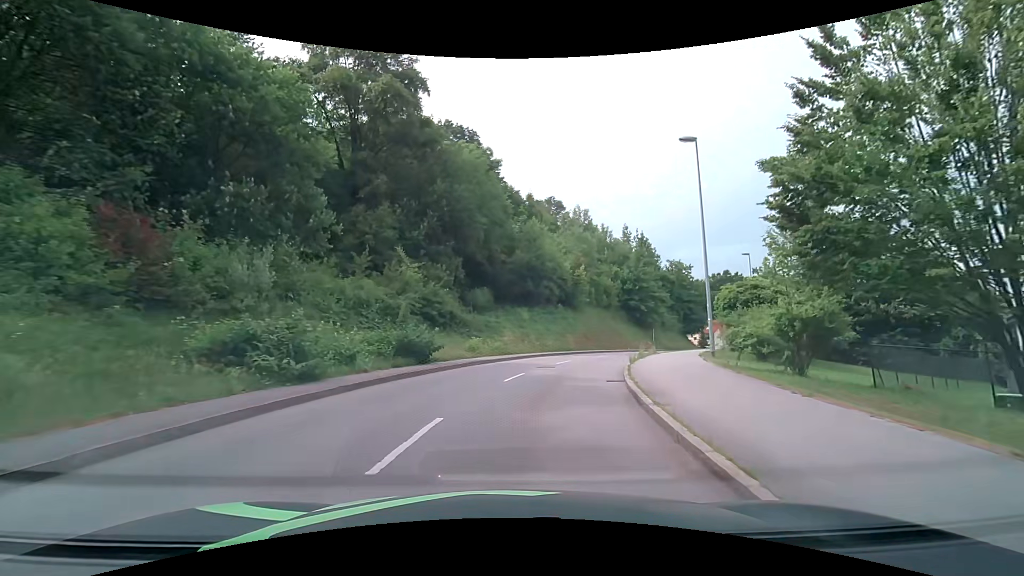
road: tertiary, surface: asphalt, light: Day
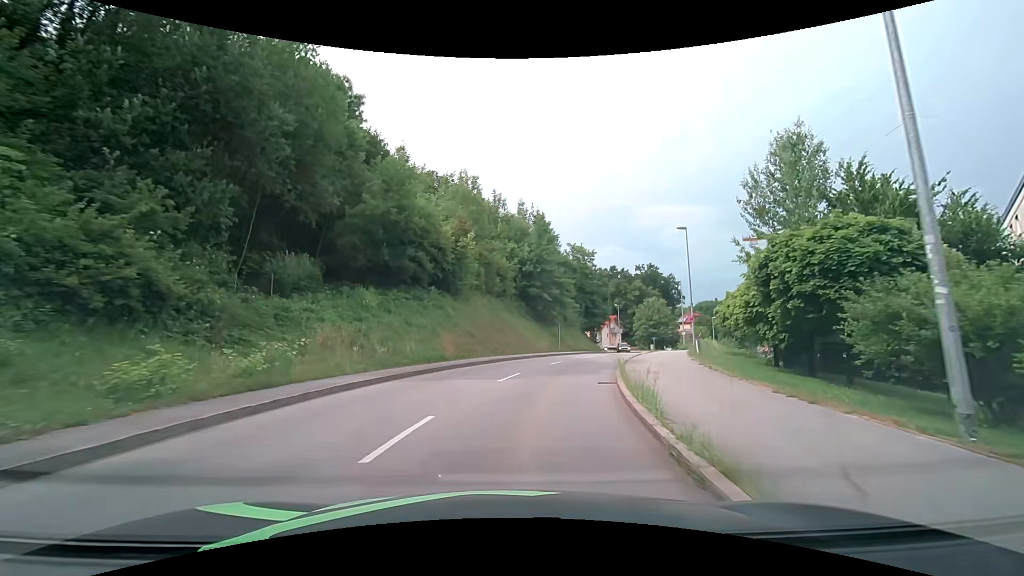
(+2.1, +17.2) m; +14°
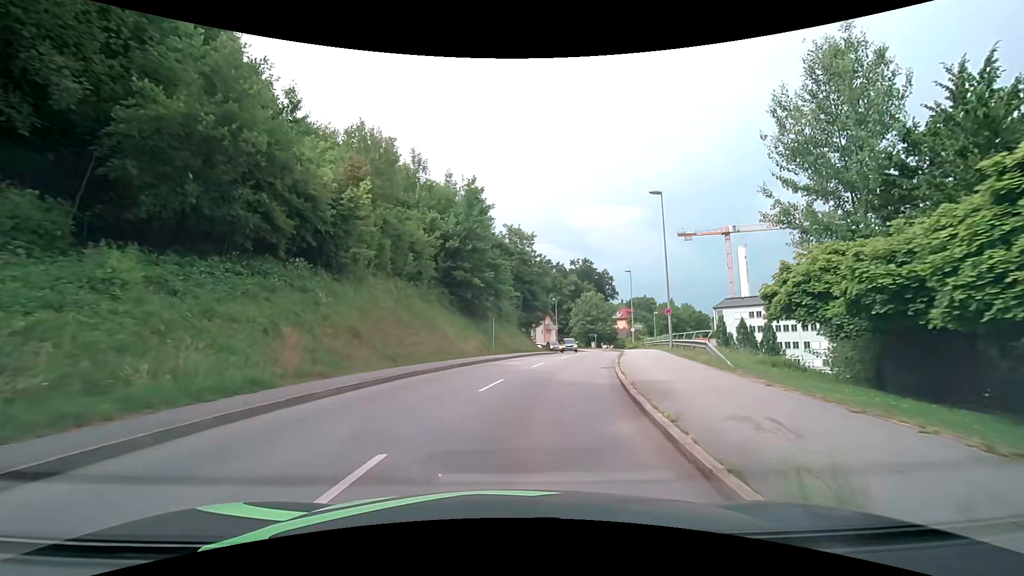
(+0.8, +11.4) m; +8°
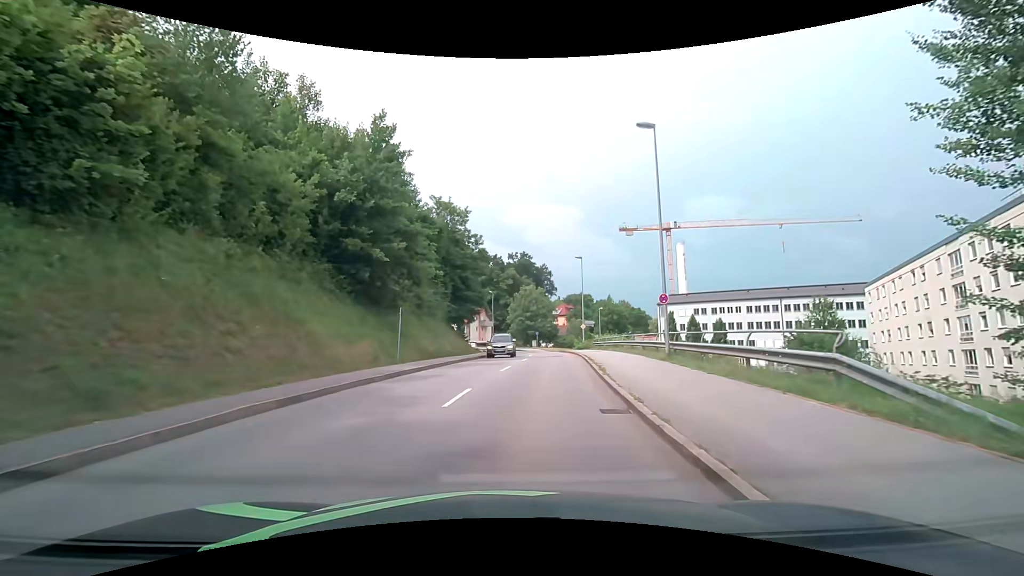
(+0.8, +11.2) m; +8°
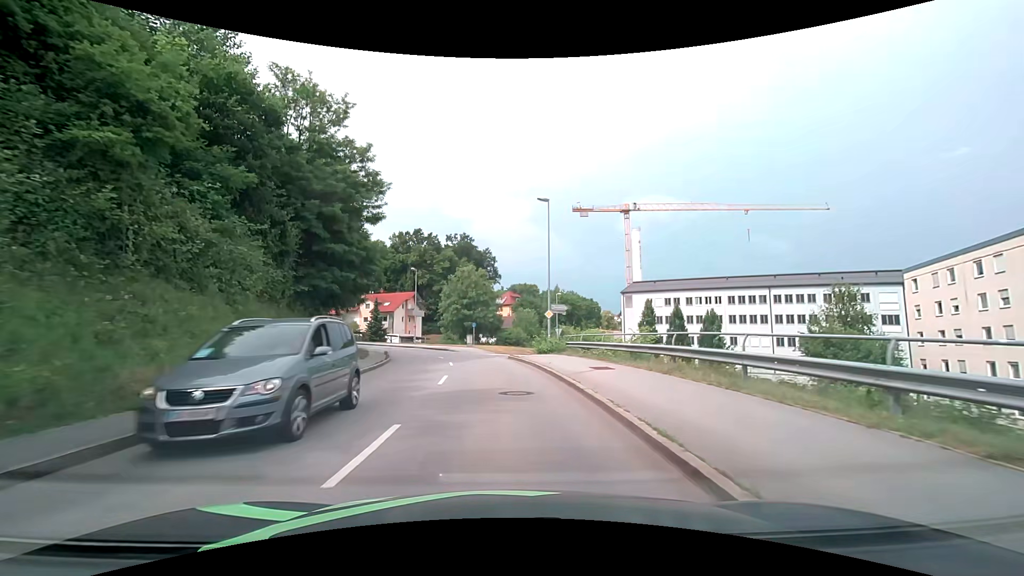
(+1.7, +22.5) m; +7°
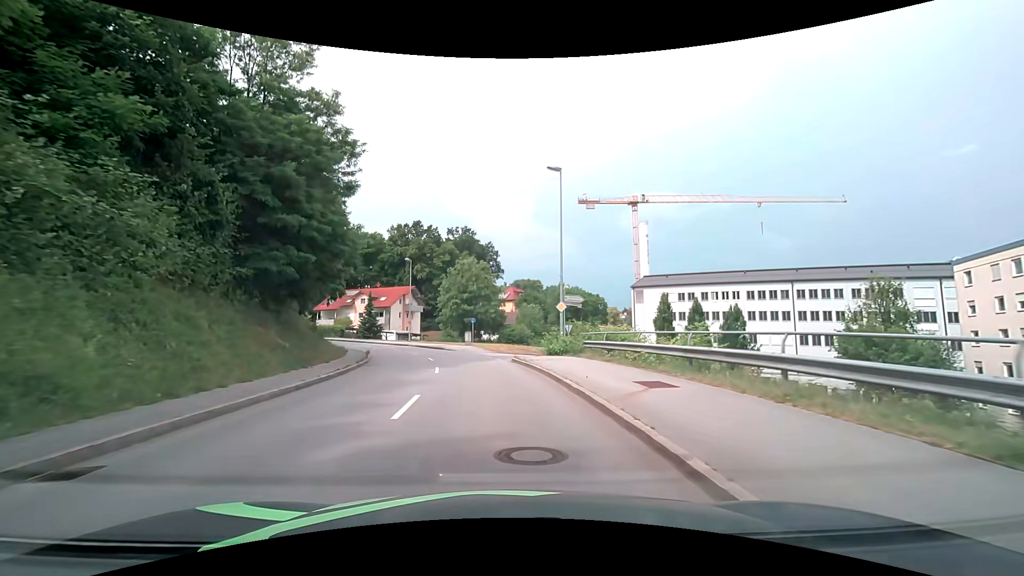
(0.0, +5.7) m; 0°
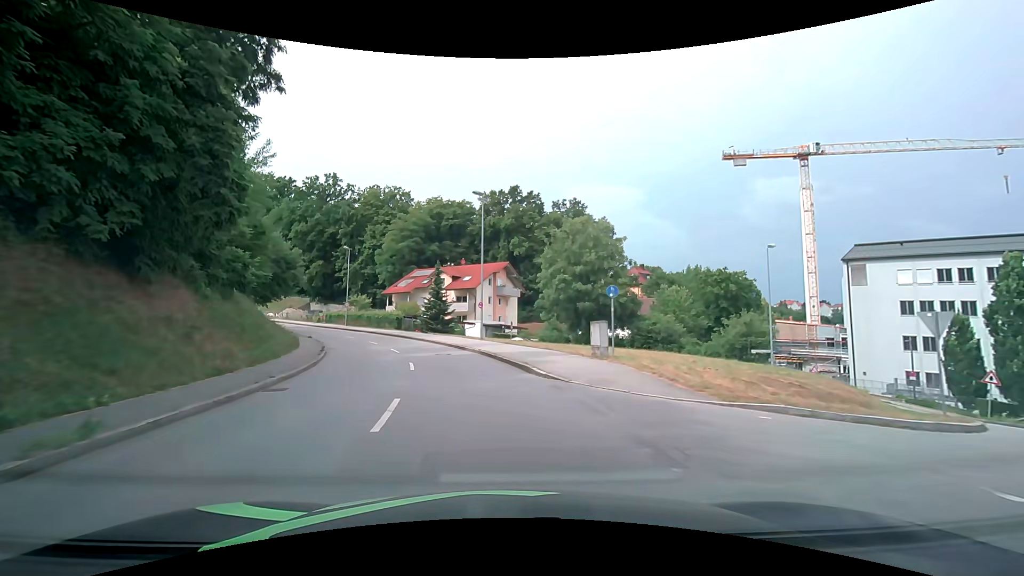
(-2.5, +28.3) m; -12°
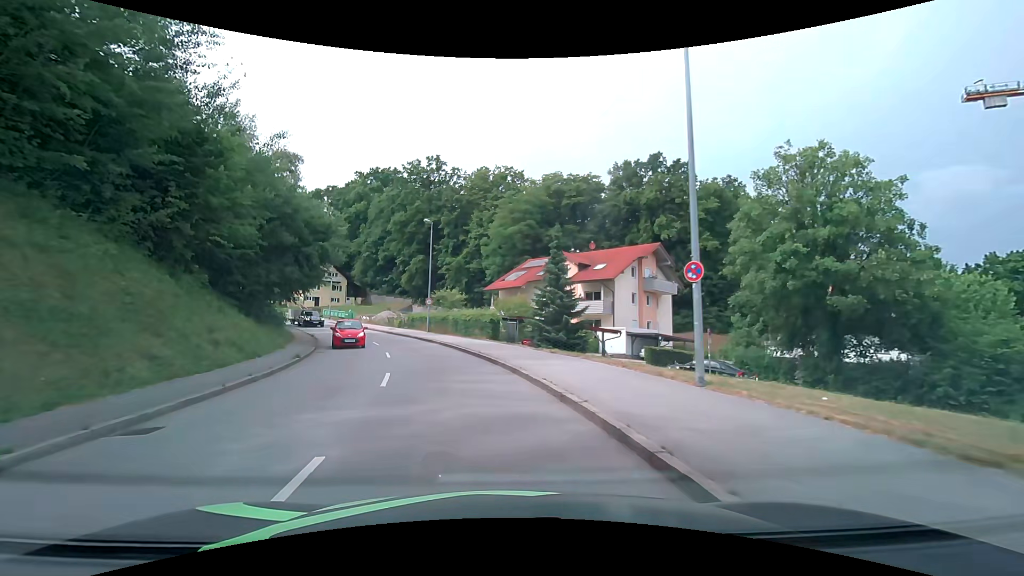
(-2.5, +22.3) m; -14°
(-1, +10) (-3, +20) (-5, +29) (-9, +39) (-14, +48) (-19, +56) (-24, +65) (-30, +72) (-37, +80) (-44, +87) m
